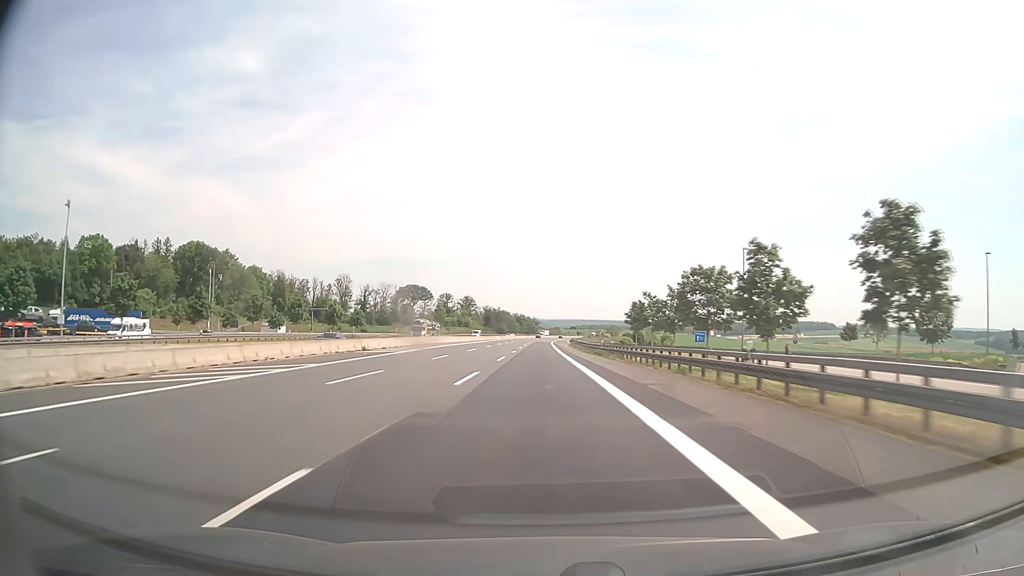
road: motorway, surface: asphalt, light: Day
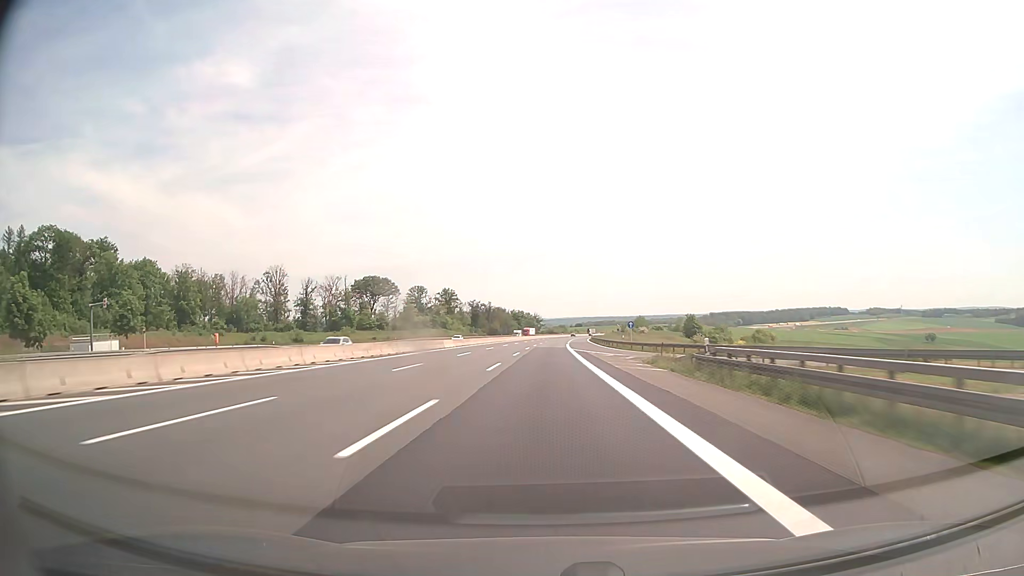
(-0.4, +82.7) m; 0°
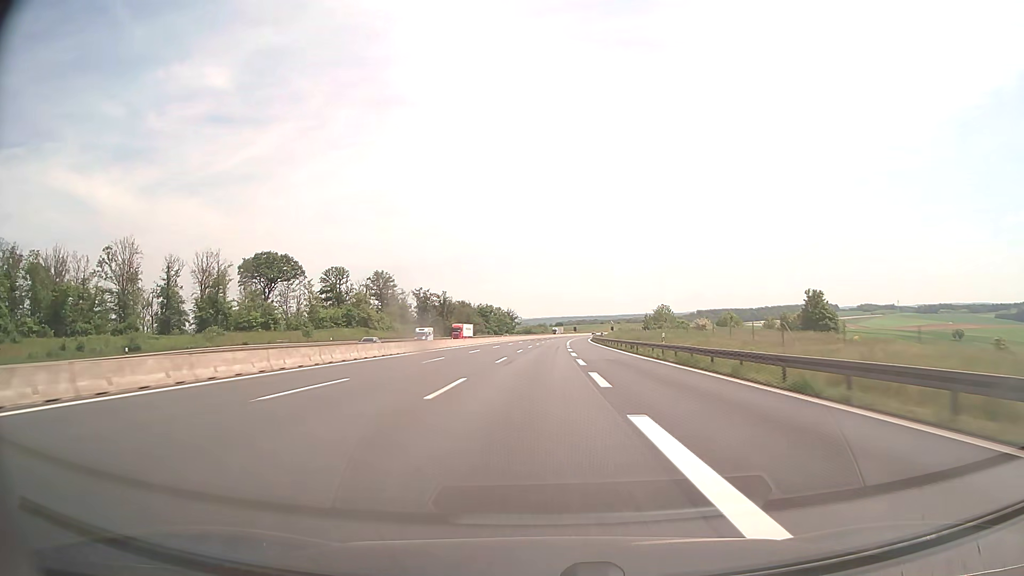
(+1.3, +82.5) m; +2°
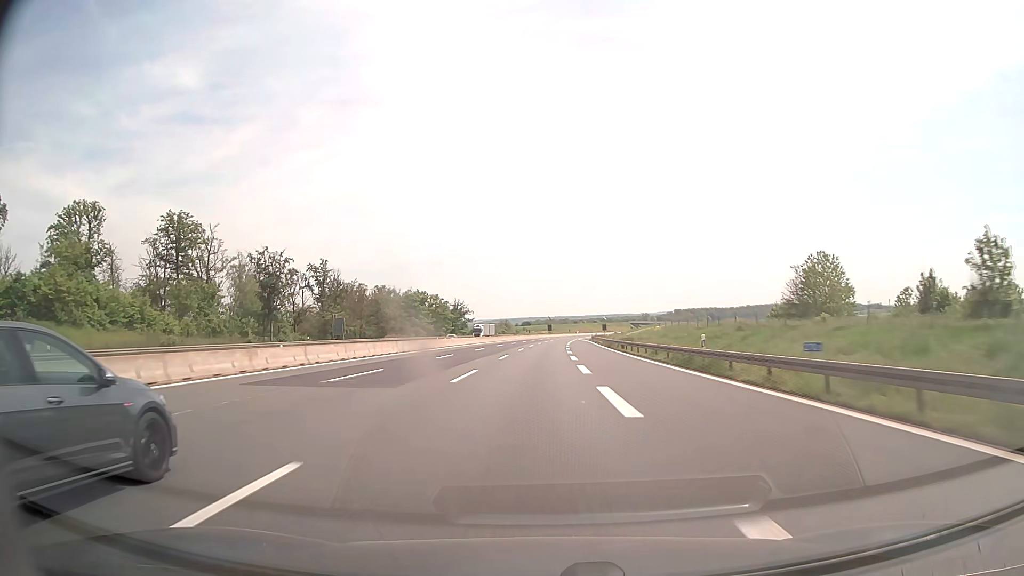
(+2.2, +103.0) m; +3°
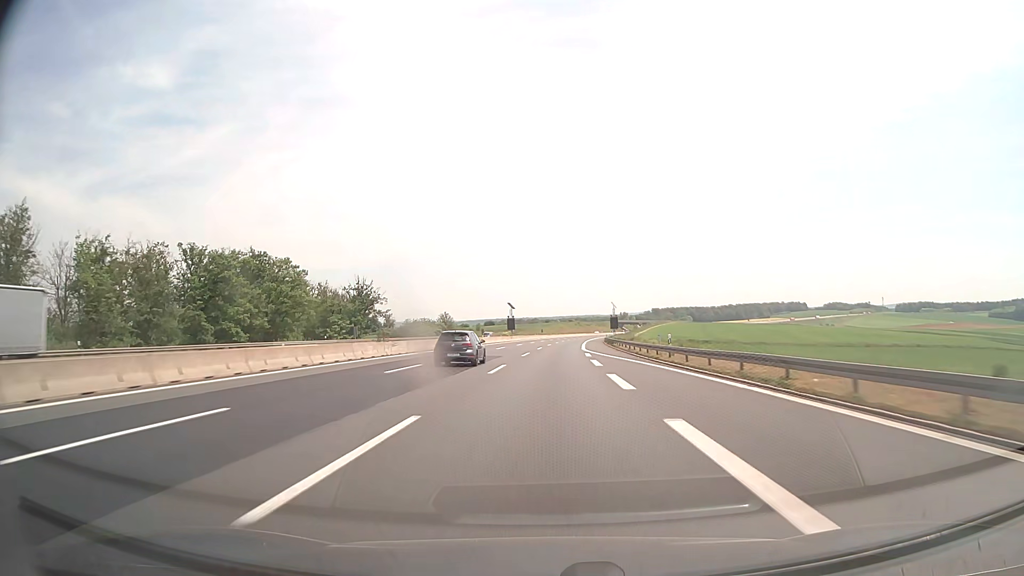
(+2.1, +103.1) m; +3°
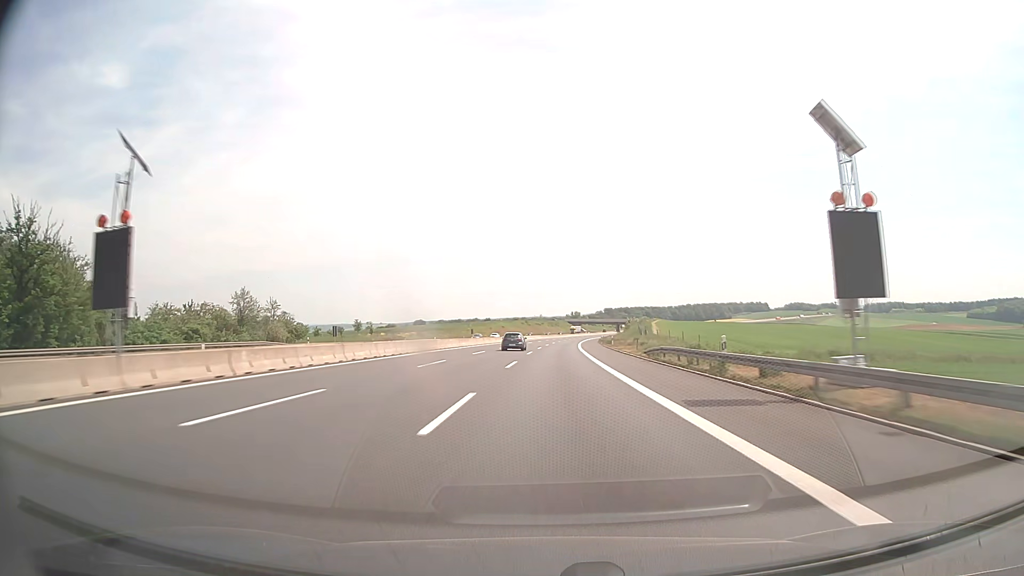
(+3.9, +103.1) m; +4°
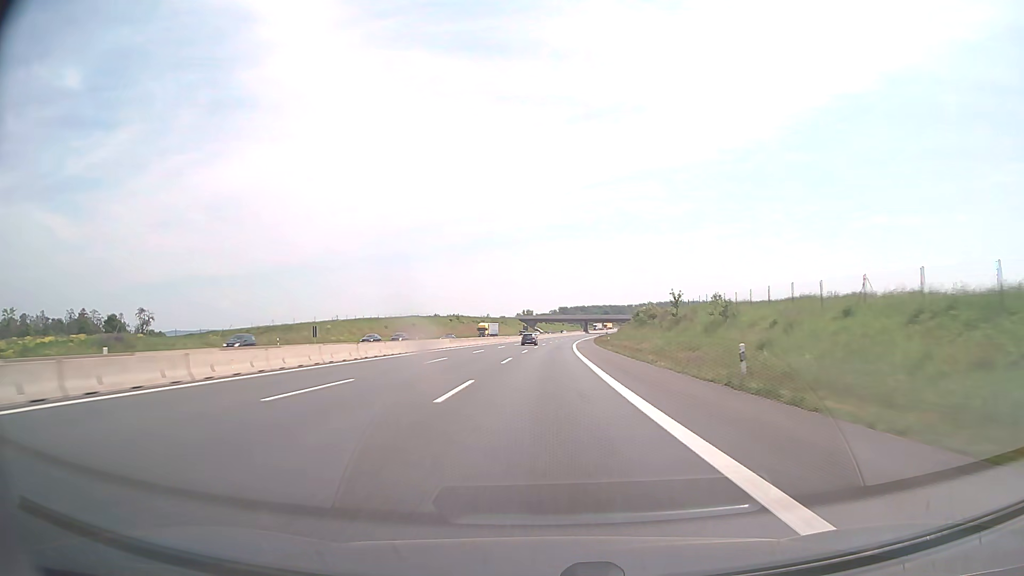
(+4.1, +103.0) m; +4°
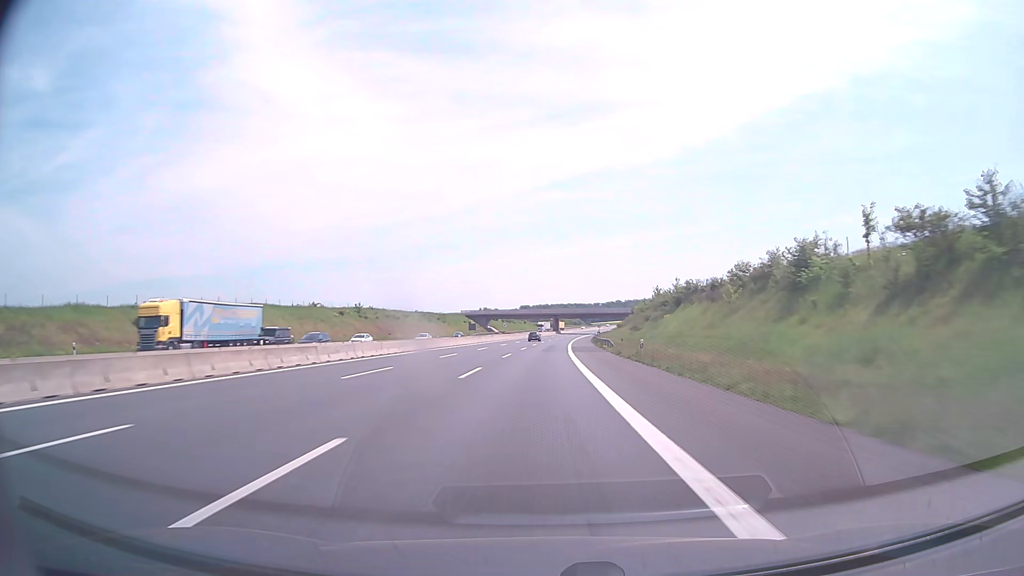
(+2.3, +82.5) m; +3°
(0, +10) (0, +20) (0, +30) (0, +40) (+1, +50) (+1, +60) (+1, +70) (+2, +80) (+2, +90) (+3, +100) m
